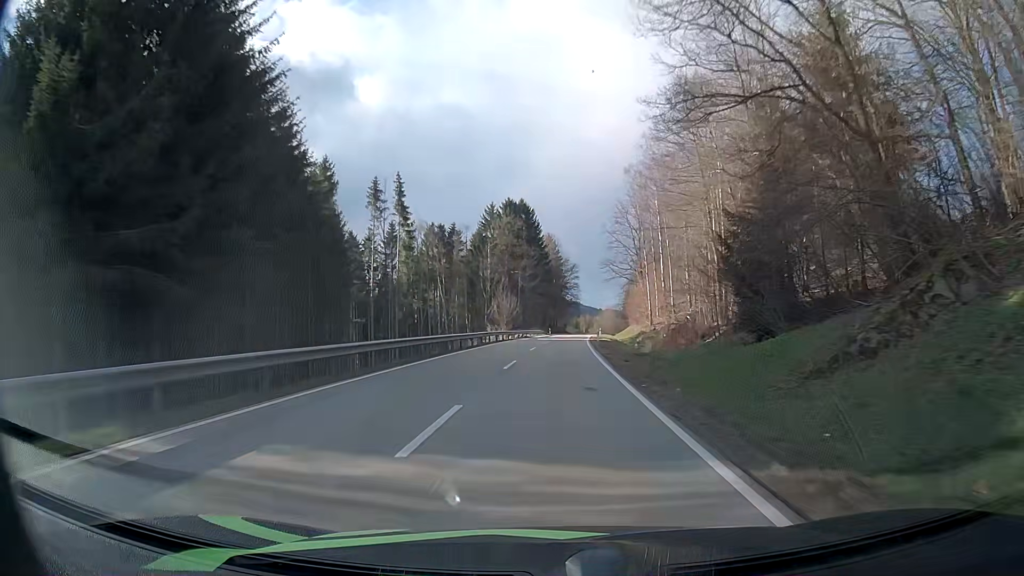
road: secondary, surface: asphalt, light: Day
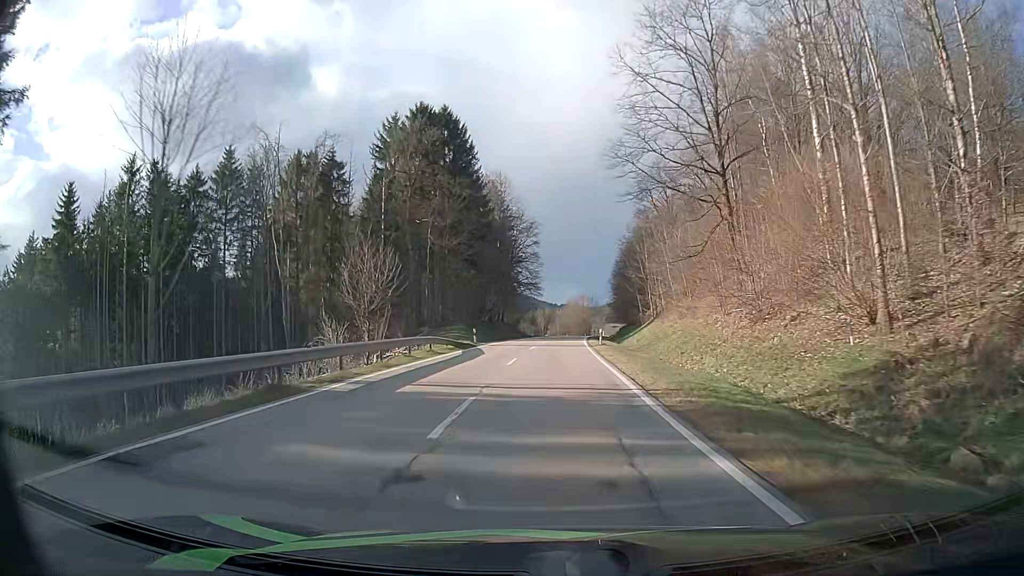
(+2.1, +63.6) m; +4°
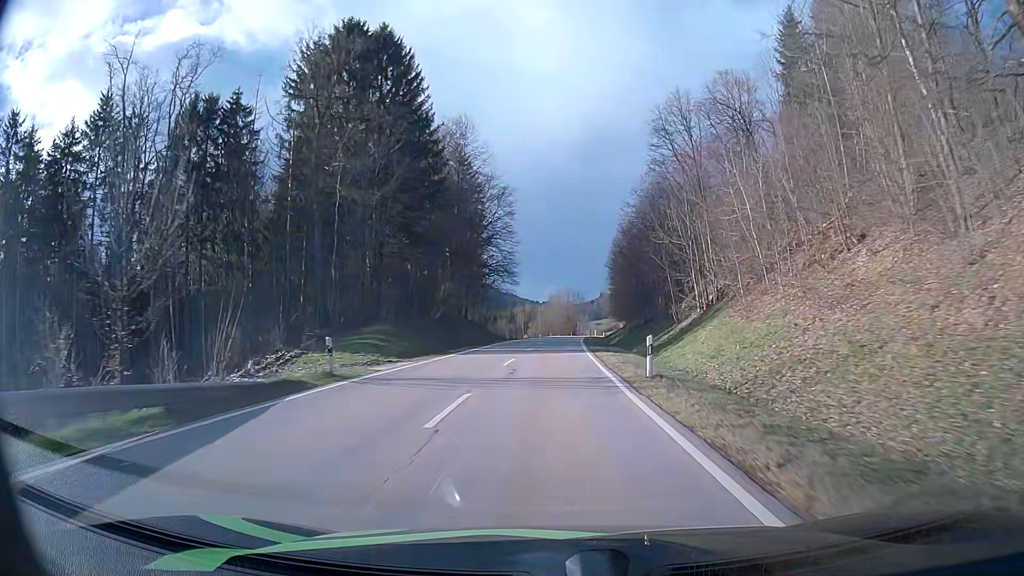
(+0.5, +25.8) m; +2°
(0, +10) (0, +20) (0, +30) (+1, +40) (+1, +50) (+1, +60) (+2, +70) (+3, +80) (+3, +90) (+4, +100) m
